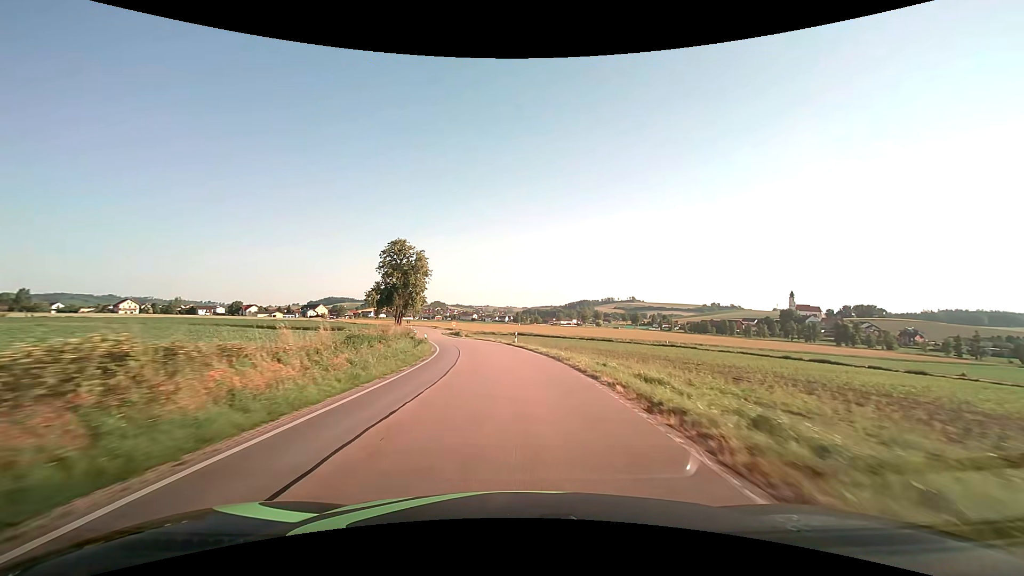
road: secondary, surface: asphalt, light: Day
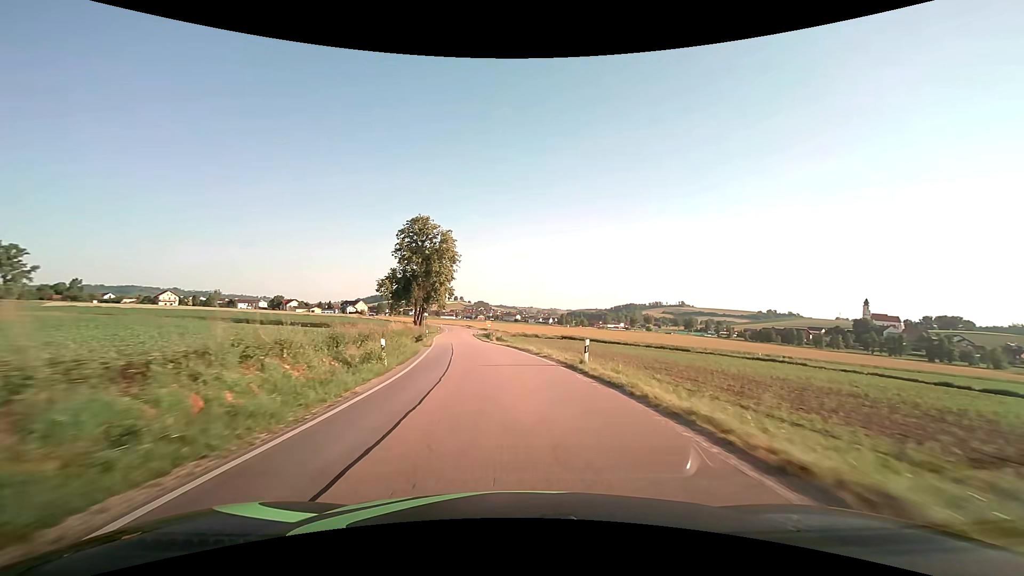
(-0.9, +21.5) m; -5°
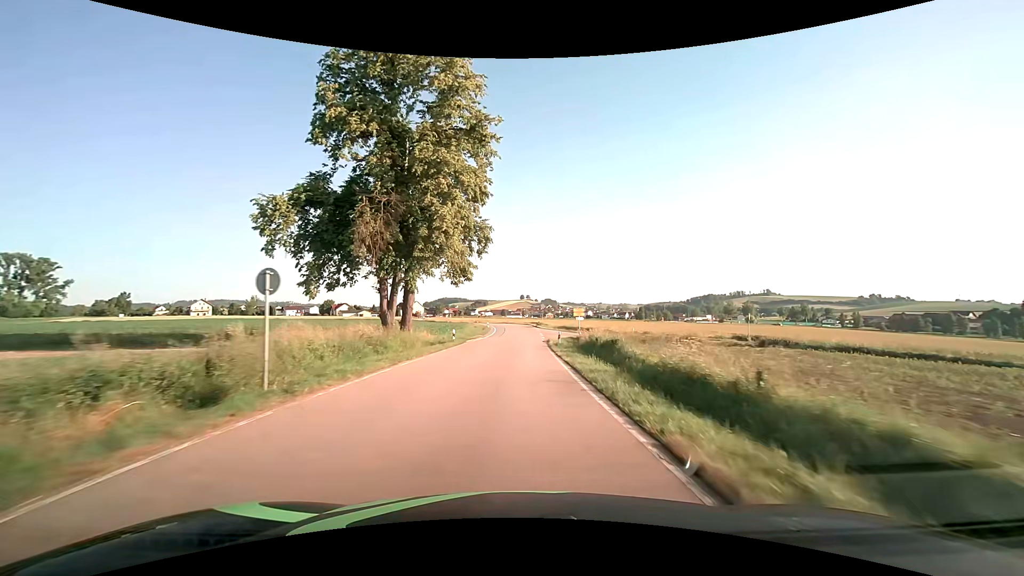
(-5.0, +53.6) m; -8°
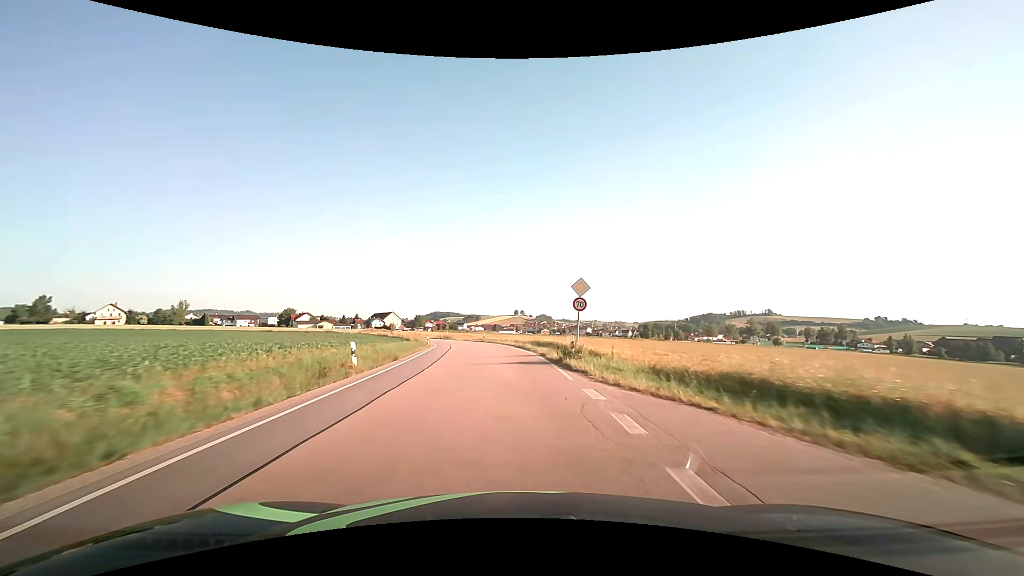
(+0.7, +53.7) m; +1°
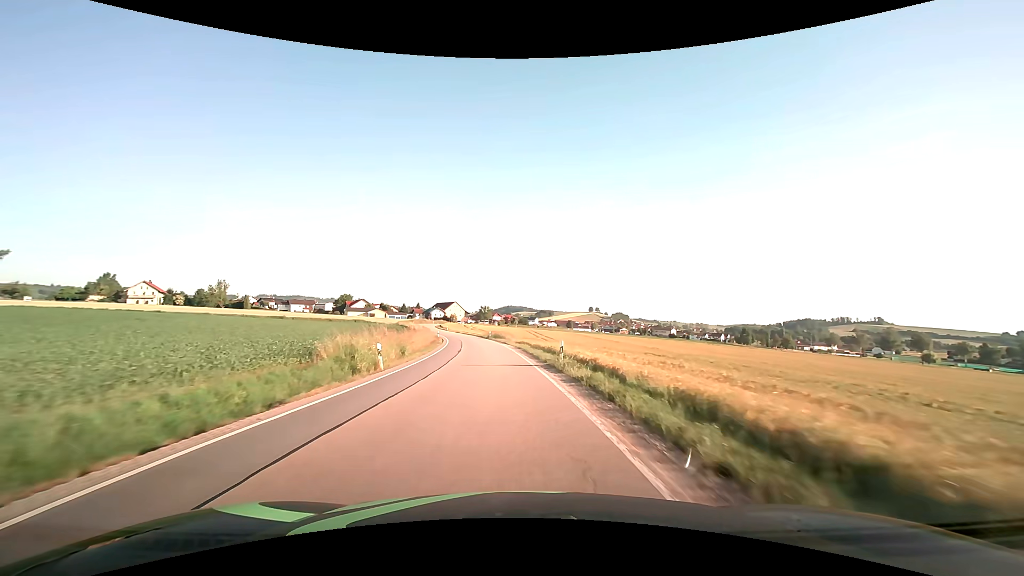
(-2.9, +42.3) m; -8°
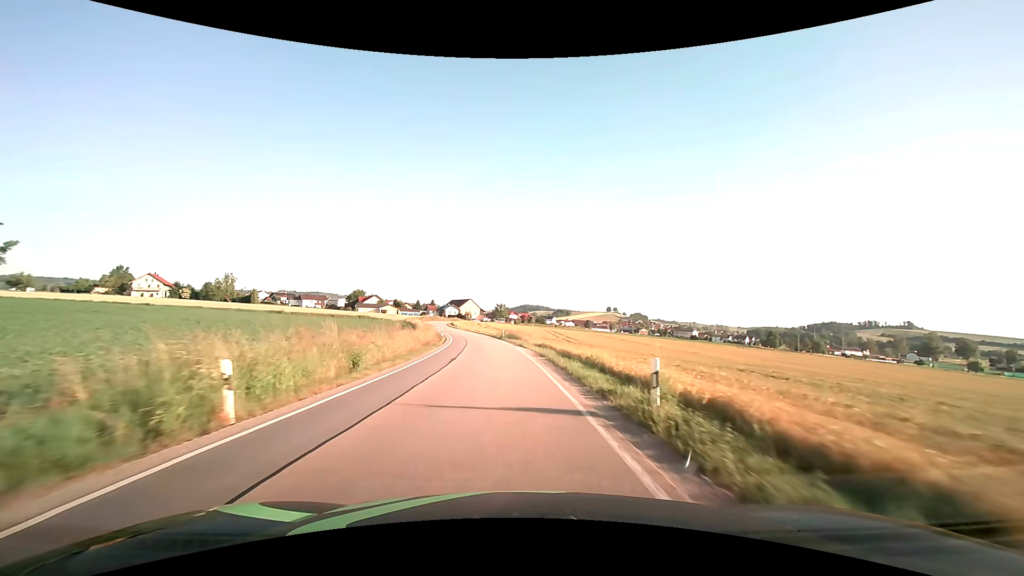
(-0.2, +10.7) m; -2°
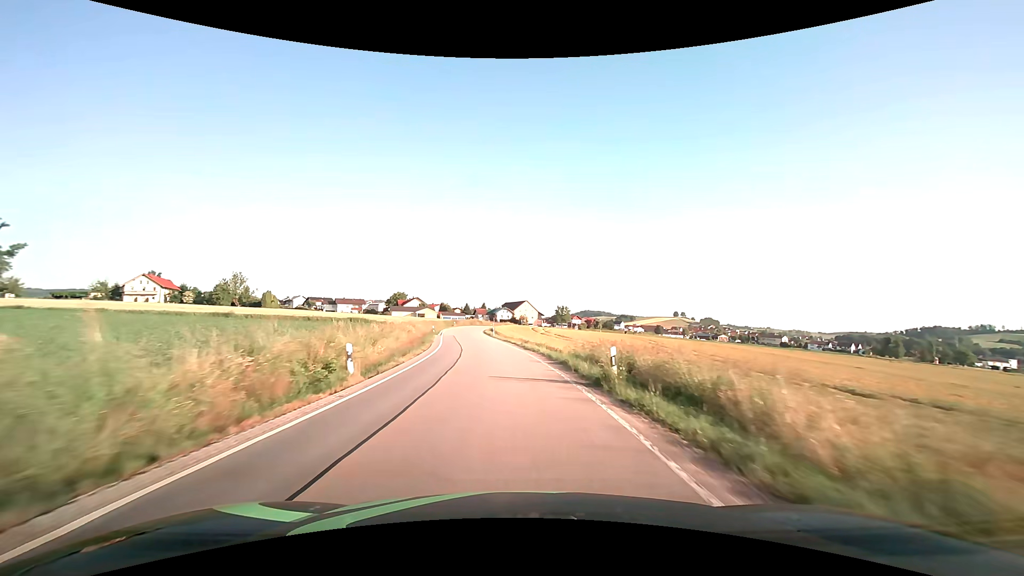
(-2.2, +43.0) m; -6°
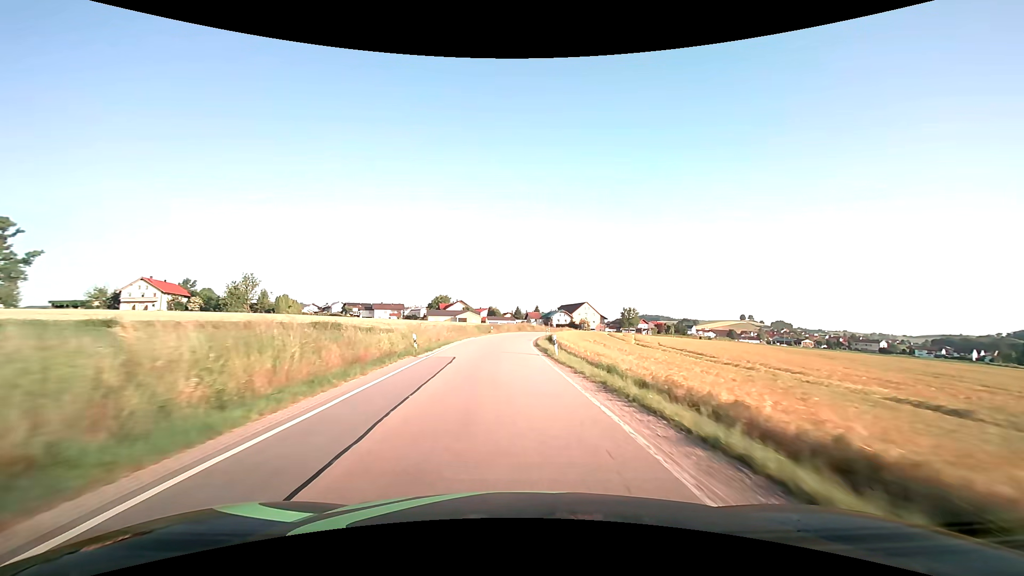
(-1.9, +32.1) m; -6°
(0, +10) (0, +20) (0, +30) (0, +40) (0, +50) (+1, +60) (+2, +70) (+4, +80) (+6, +90) (+8, +99) m
